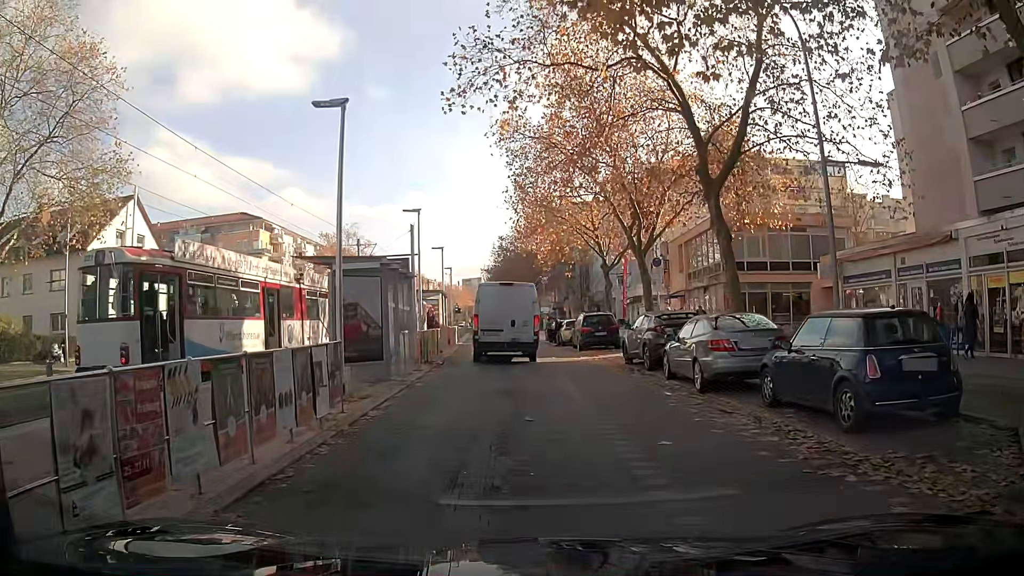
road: tertiary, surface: paving_stones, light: Day
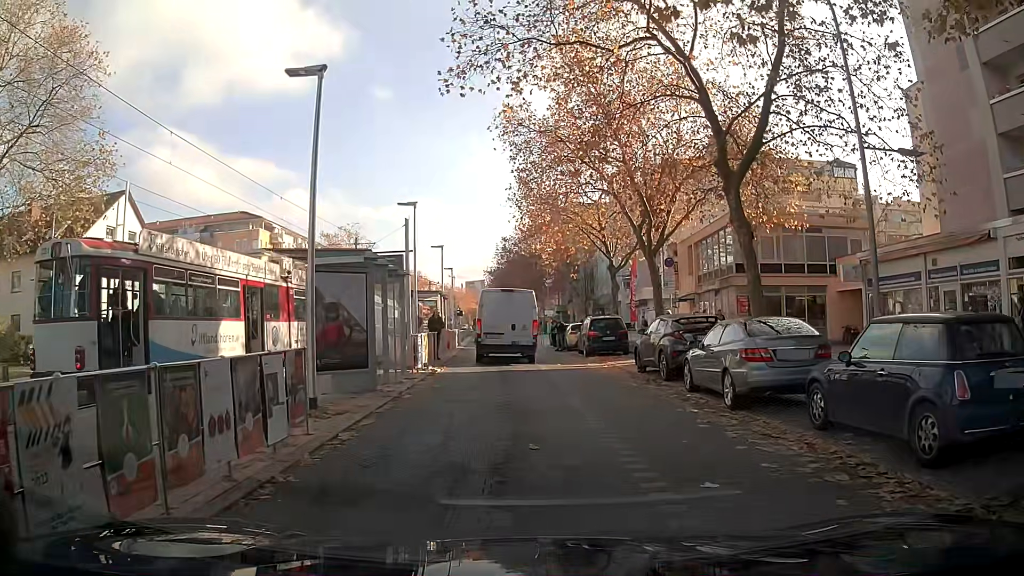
(0.0, +1.8) m; 0°
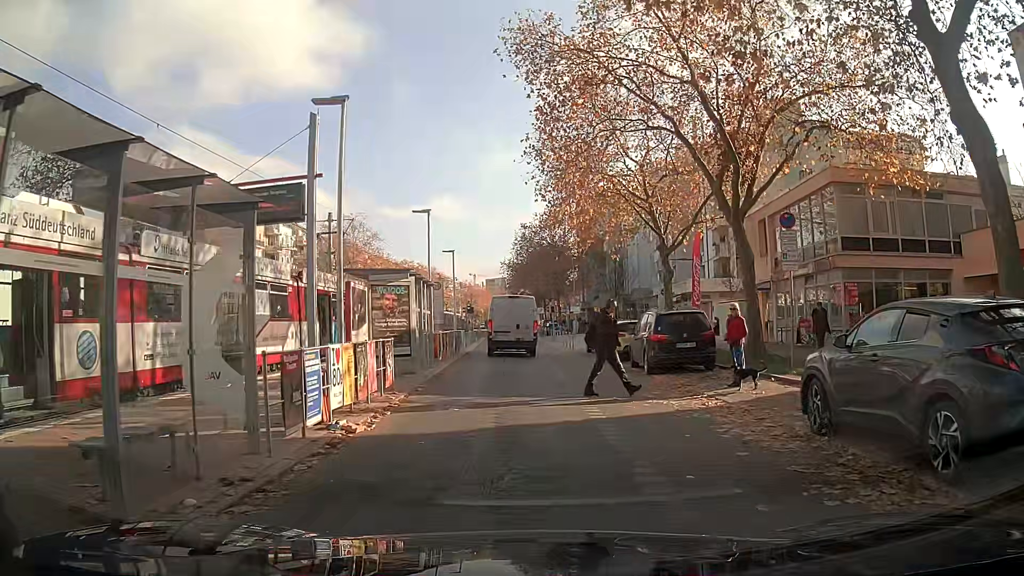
(0.0, +10.7) m; +1°
(0, +10) (-1, +20) (-1, +30) (-2, +40) (-3, +50) (-3, +60) (-4, +70) (-5, +80) (-5, +90) (-6, +100) m
